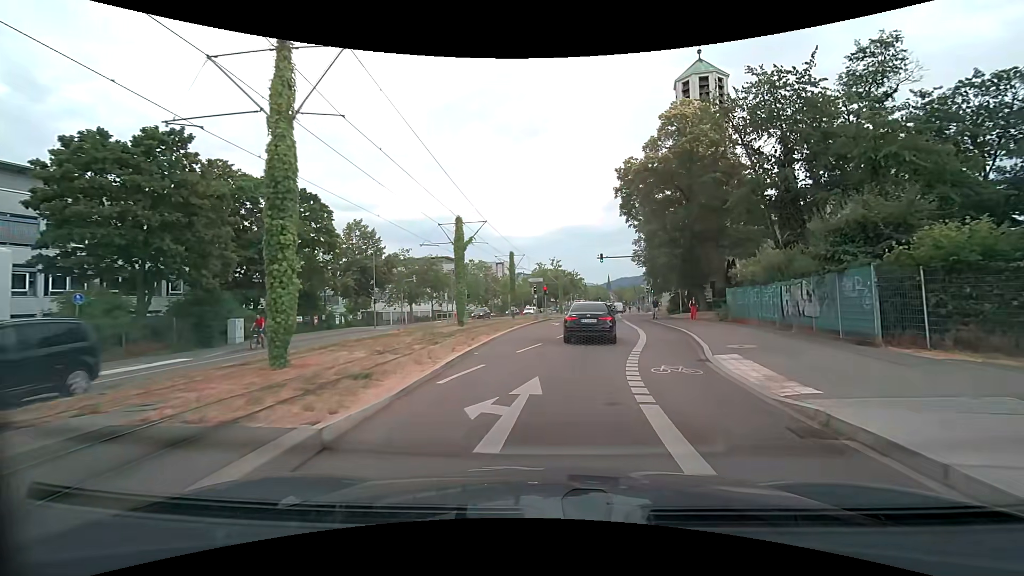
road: secondary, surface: asphalt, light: Day
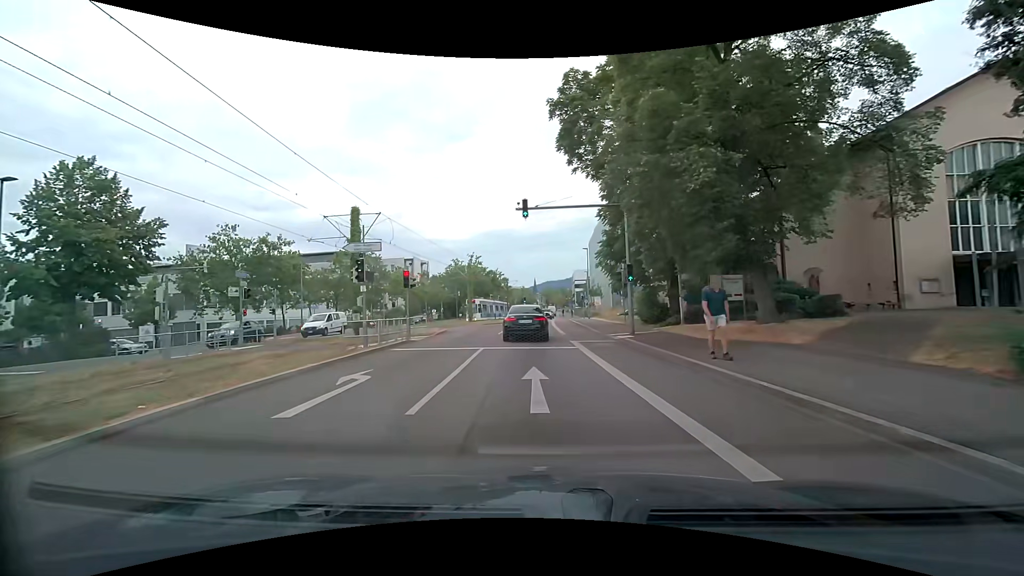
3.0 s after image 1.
(+2.8, +26.0) m; +9°
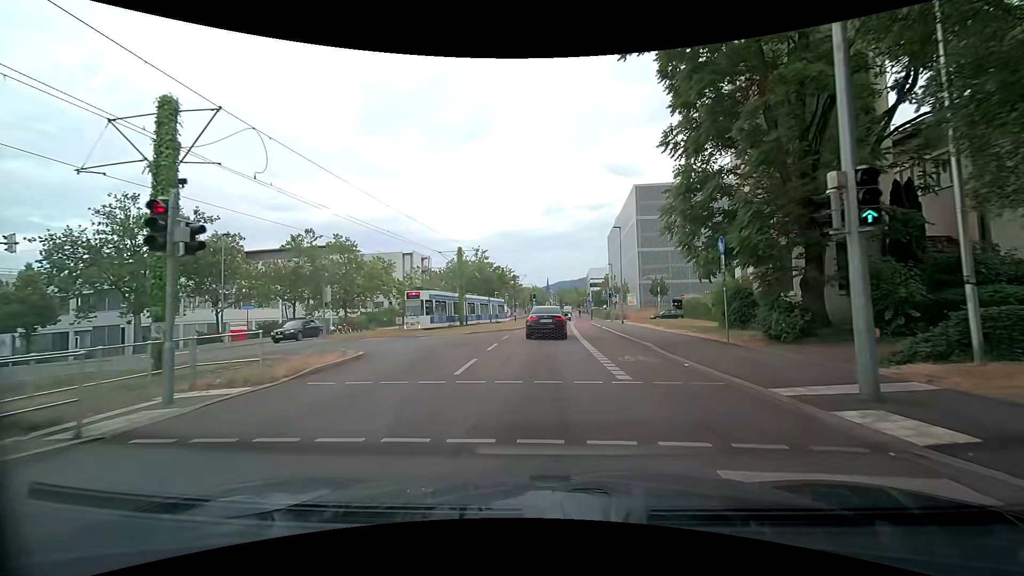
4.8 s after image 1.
(-0.1, +15.5) m; -1°
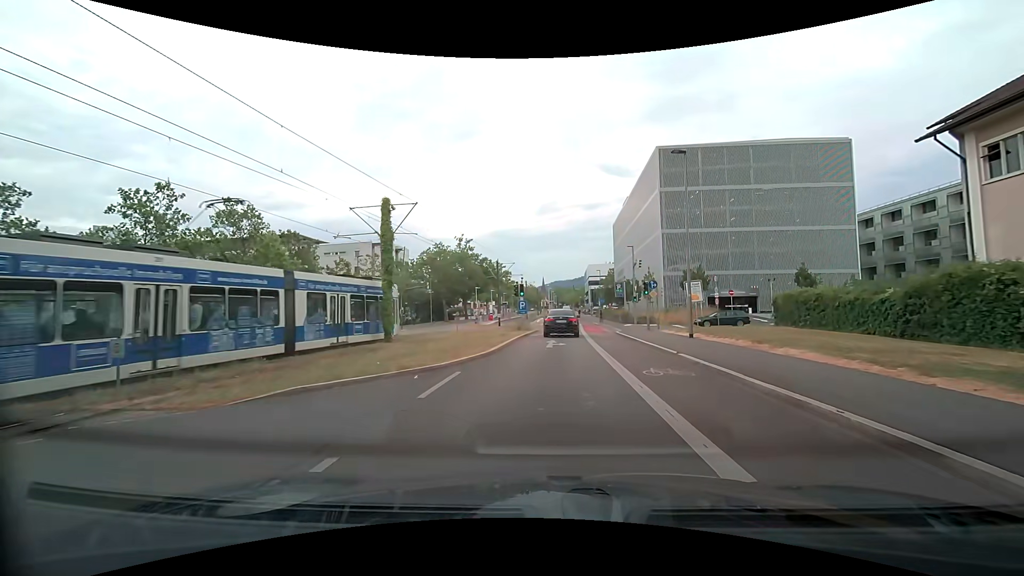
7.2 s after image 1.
(+0.1, +20.5) m; +1°
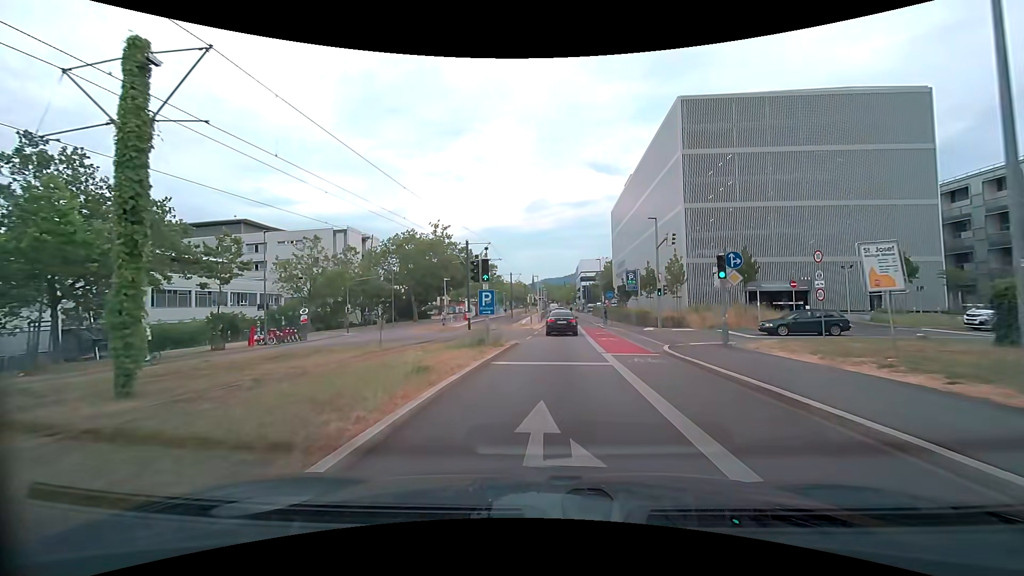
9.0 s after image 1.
(+0.1, +15.3) m; 0°
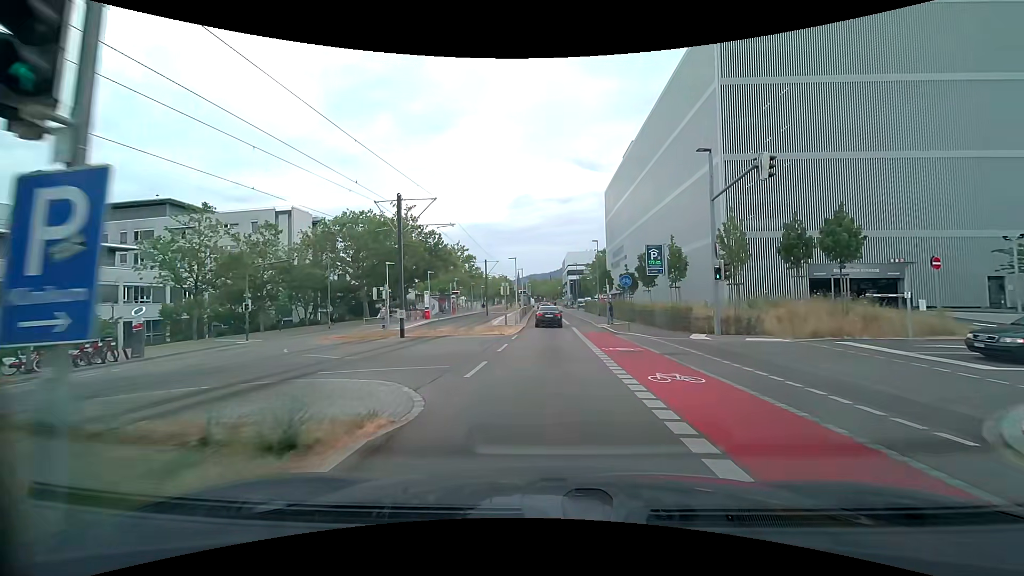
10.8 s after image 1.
(+0.5, +15.3) m; +3°
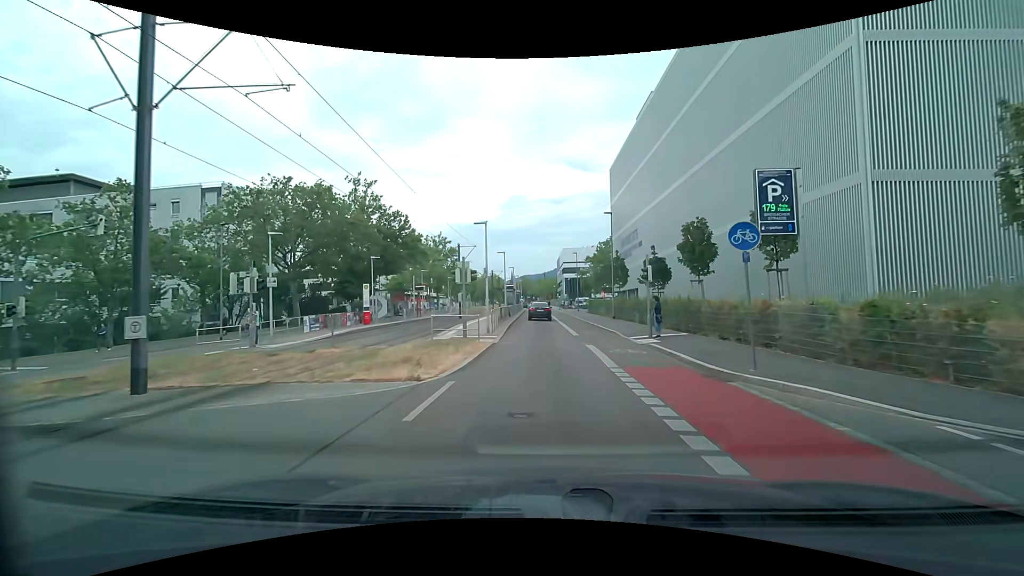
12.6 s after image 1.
(-0.1, +16.3) m; 0°
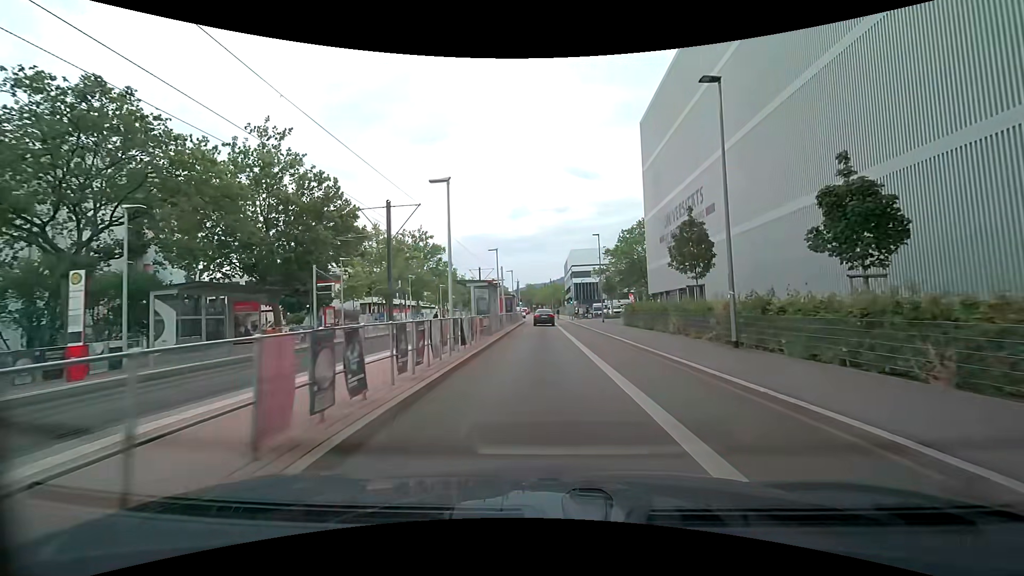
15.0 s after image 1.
(0.0, +23.5) m; -1°
(0, +10) (0, +20) (0, +30) (0, +40) (0, +50) (0, +60) (0, +70) (-1, +80) (-2, +90) (-4, +100) m
